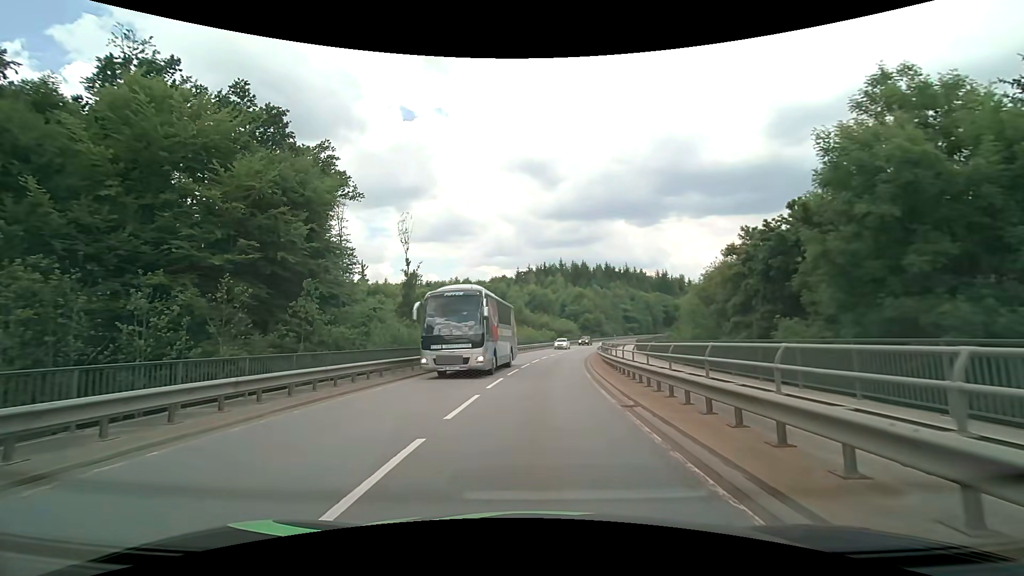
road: secondary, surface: asphalt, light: Day
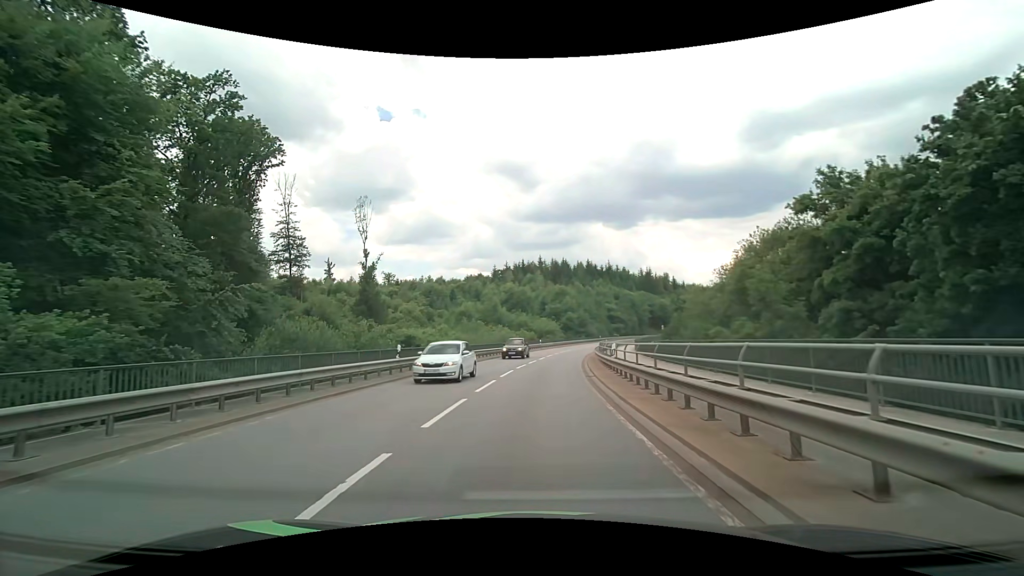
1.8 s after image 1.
(+0.3, +12.8) m; +2°
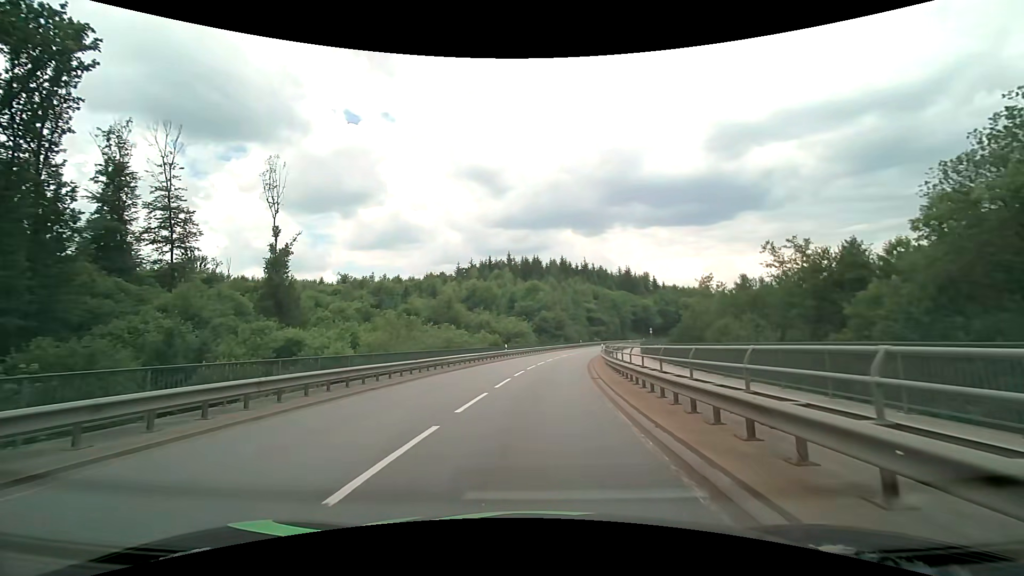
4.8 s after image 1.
(+0.7, +21.7) m; +4°
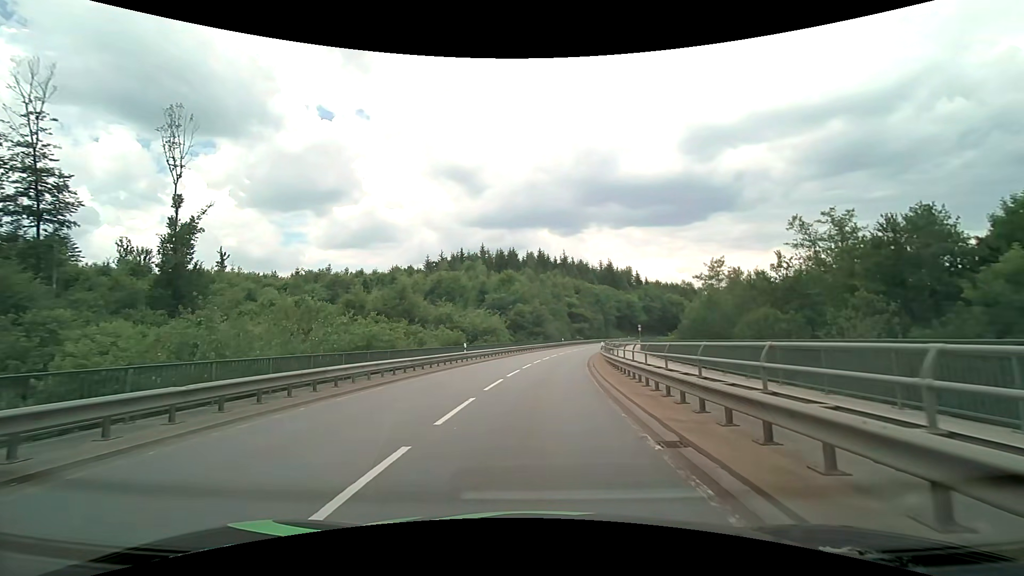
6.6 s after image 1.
(+0.3, +14.0) m; +3°
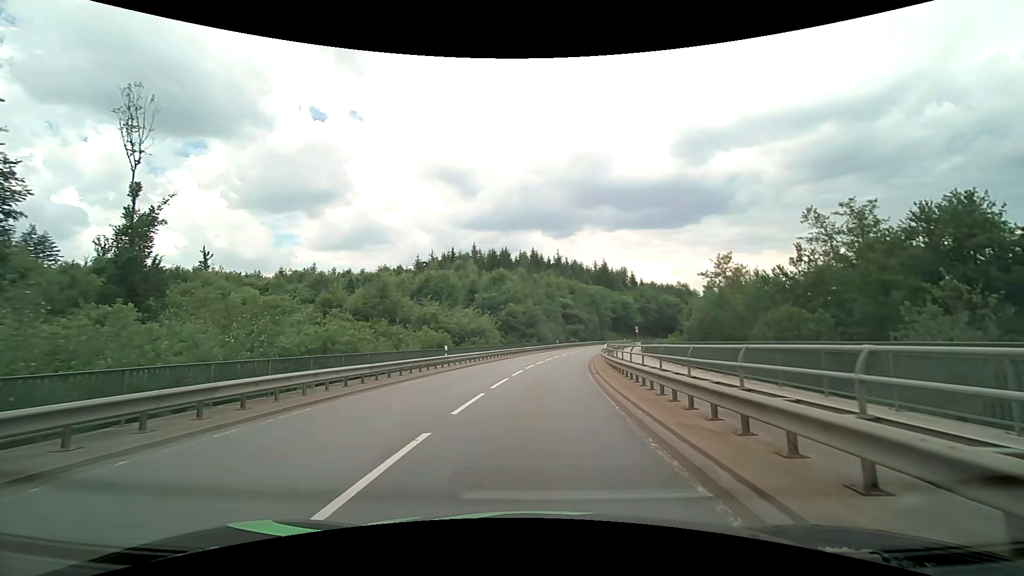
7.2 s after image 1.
(0.0, +4.6) m; +1°
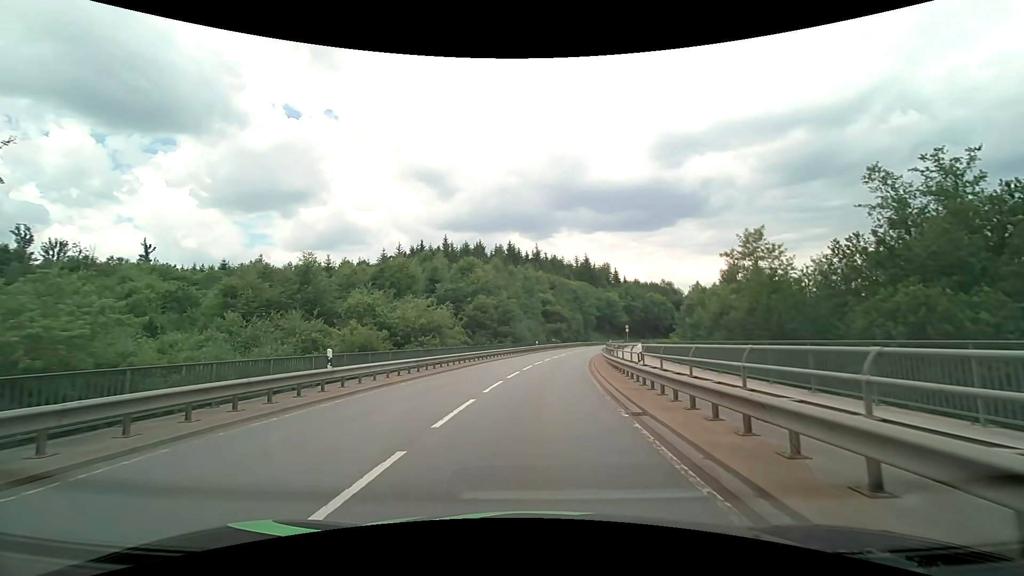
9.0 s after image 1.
(+0.3, +13.5) m; +3°
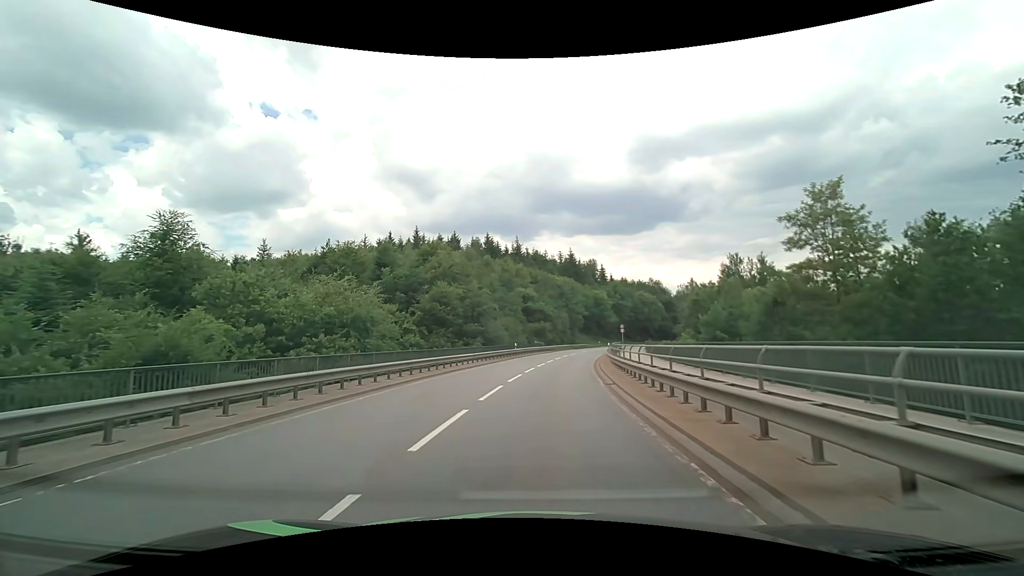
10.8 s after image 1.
(+0.2, +13.7) m; +2°
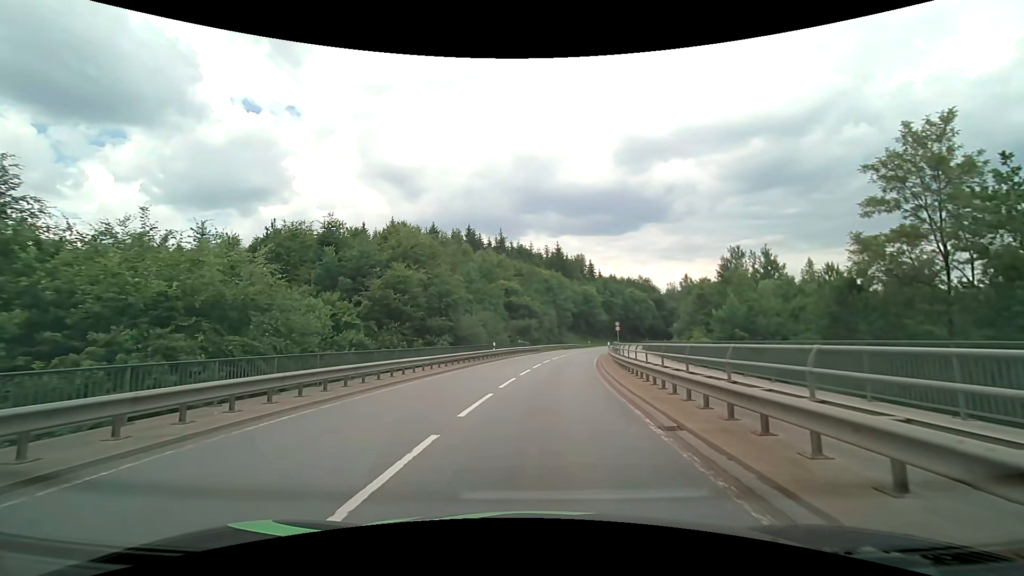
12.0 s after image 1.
(+0.1, +9.2) m; +2°
(0, +10) (+1, +20) (+2, +30) (+3, +40) (+5, +50) (+7, +60) (+9, +69) (+11, +79) (+14, +88) (+18, +98) m
